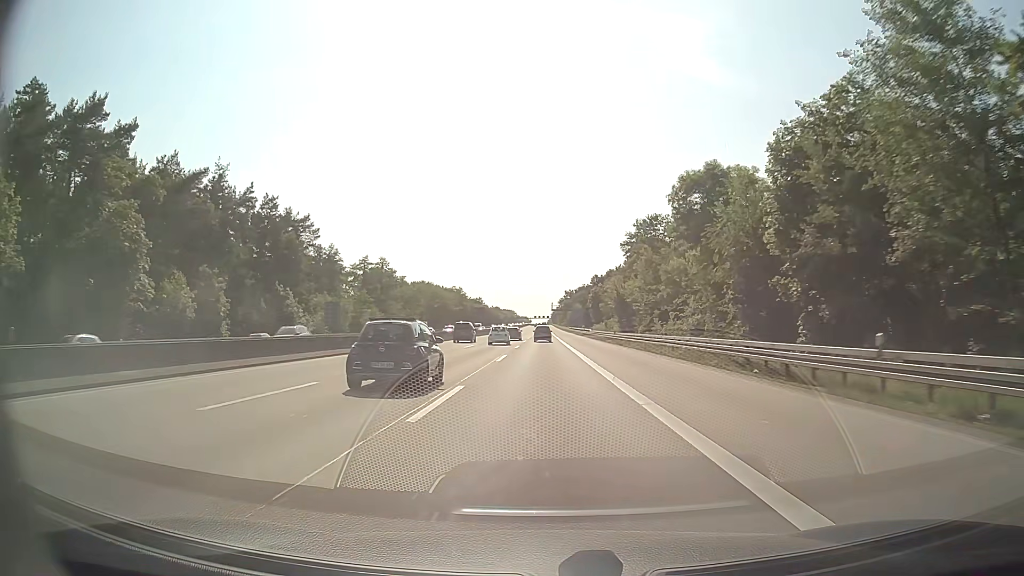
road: motorway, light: Day
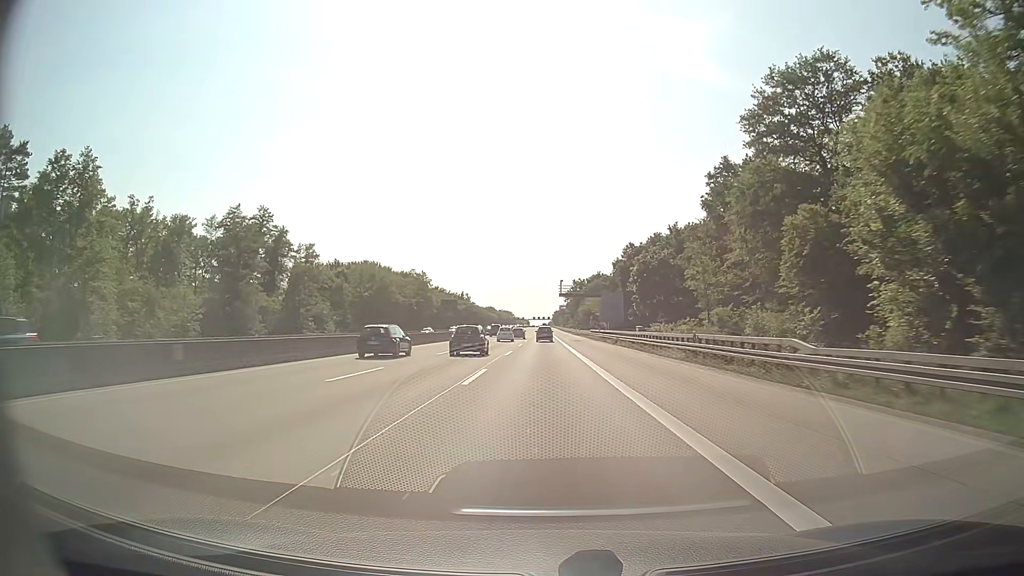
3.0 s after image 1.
(0.0, +83.8) m; 0°
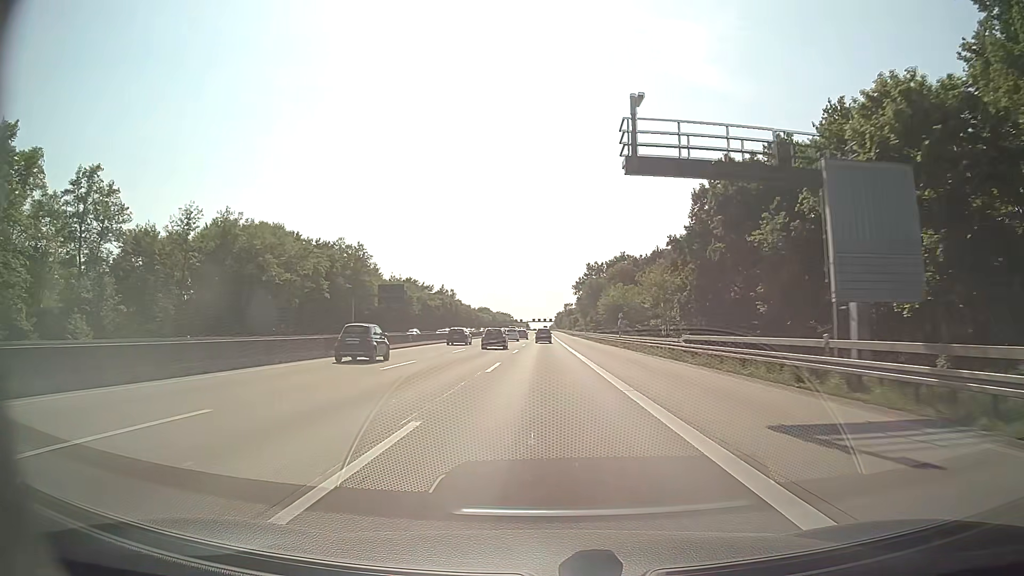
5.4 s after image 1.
(-0.1, +67.0) m; 0°
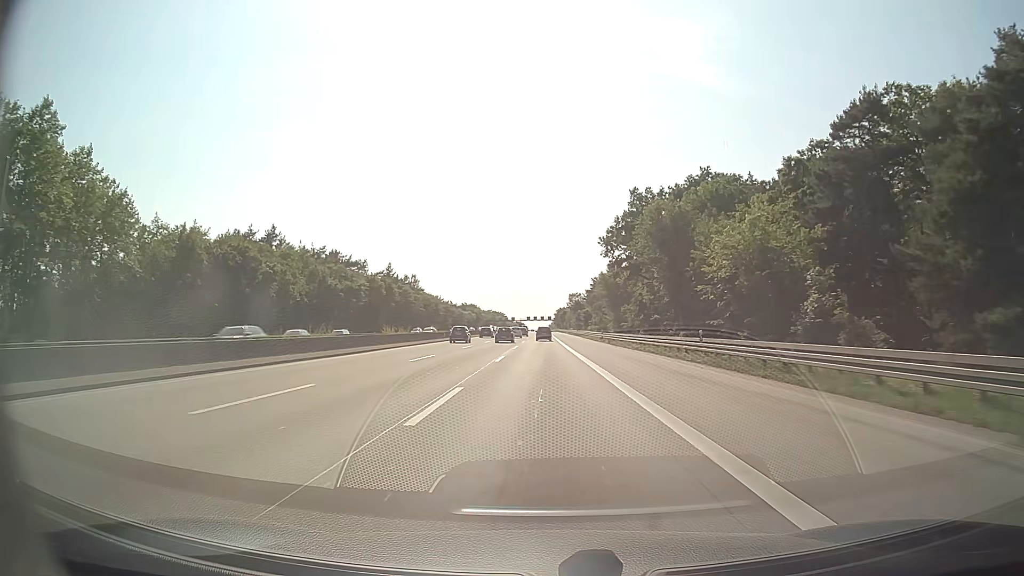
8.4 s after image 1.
(+0.2, +85.2) m; 0°
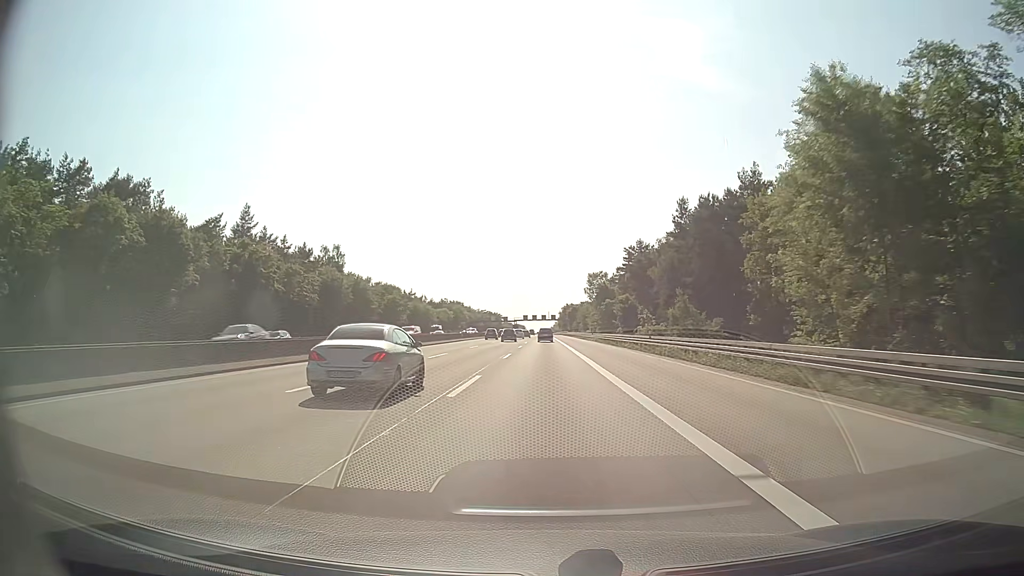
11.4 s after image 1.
(-0.1, +86.4) m; 0°
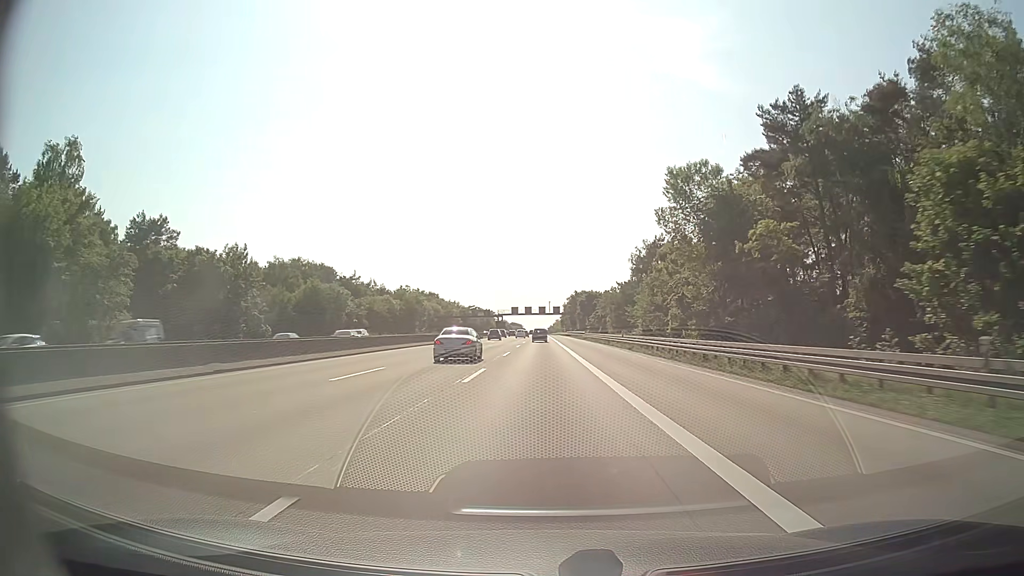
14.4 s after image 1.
(+0.2, +86.8) m; 0°
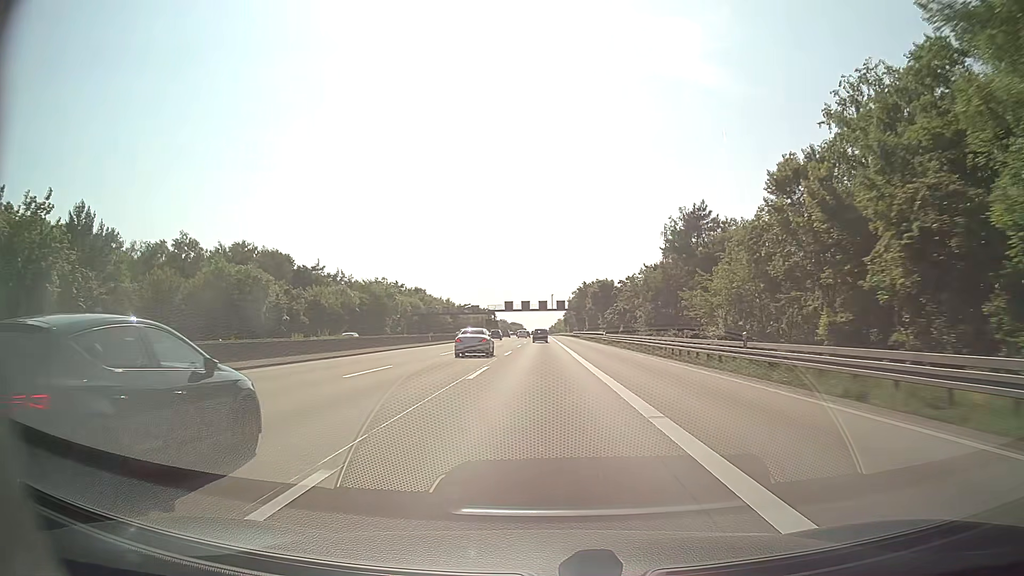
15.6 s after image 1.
(+0.1, +34.8) m; 0°
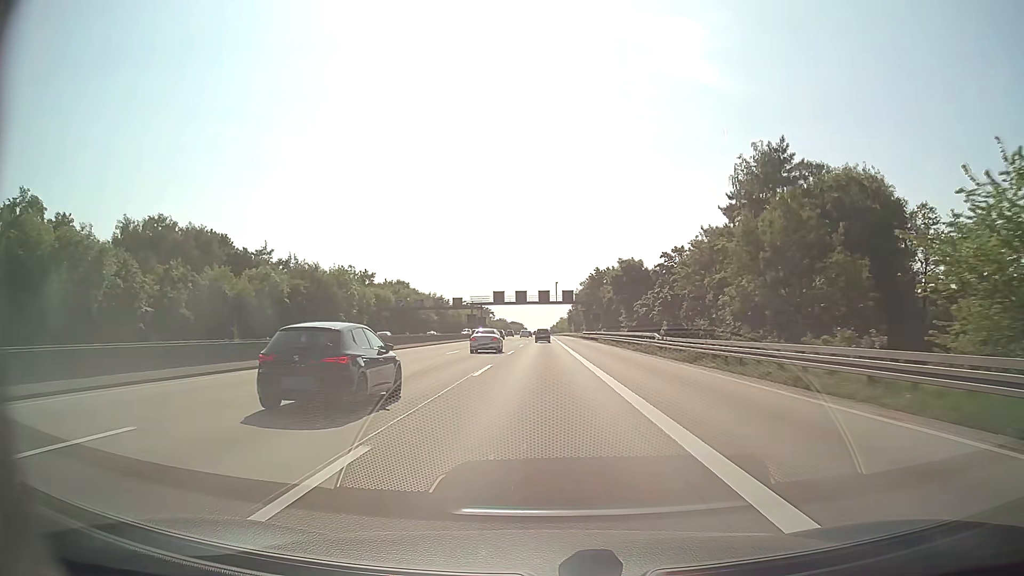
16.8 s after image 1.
(0.0, +34.8) m; 0°
(0, +10) (0, +20) (0, +30) (0, +40) (0, +50) (0, +60) (0, +70) (0, +80) (0, +90) (0, +100) m
